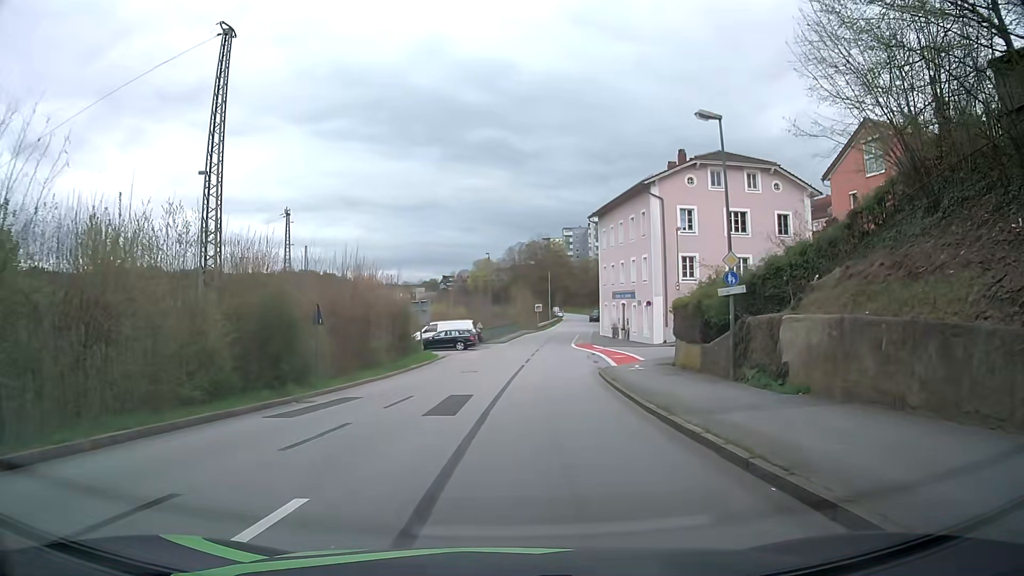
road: residential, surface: asphalt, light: Day
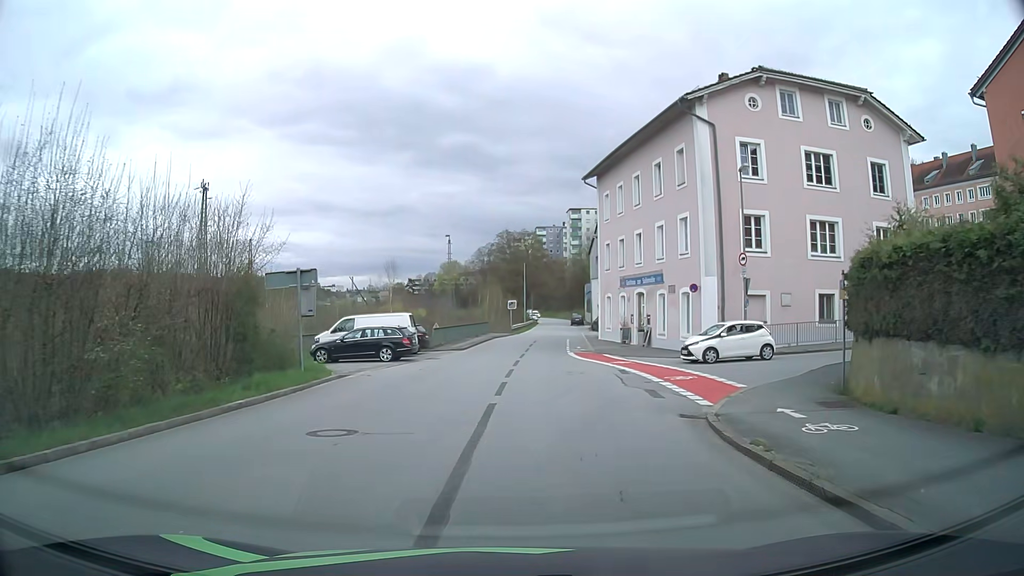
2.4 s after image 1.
(+0.3, +18.7) m; +2°
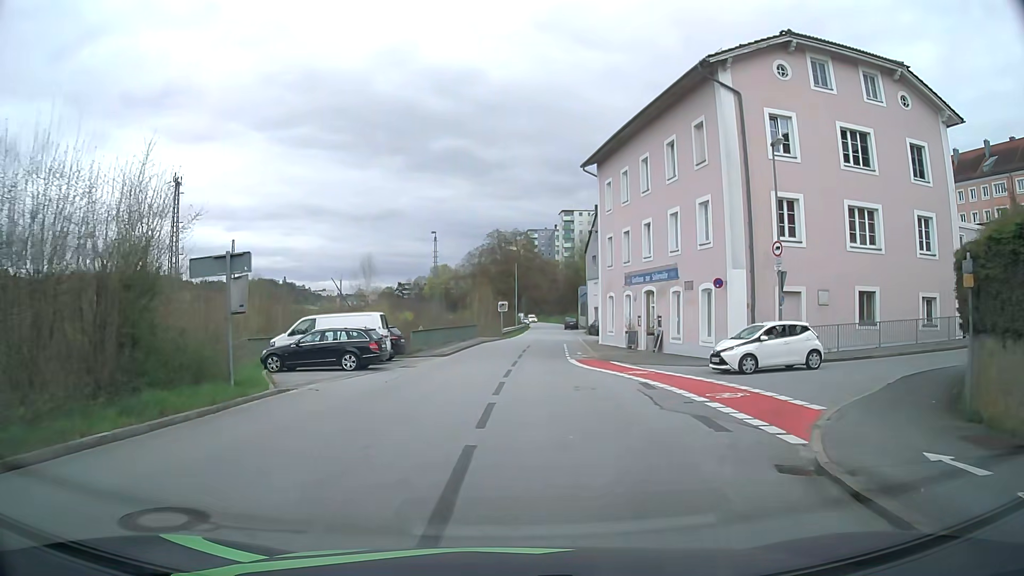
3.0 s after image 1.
(0.0, +4.9) m; +1°
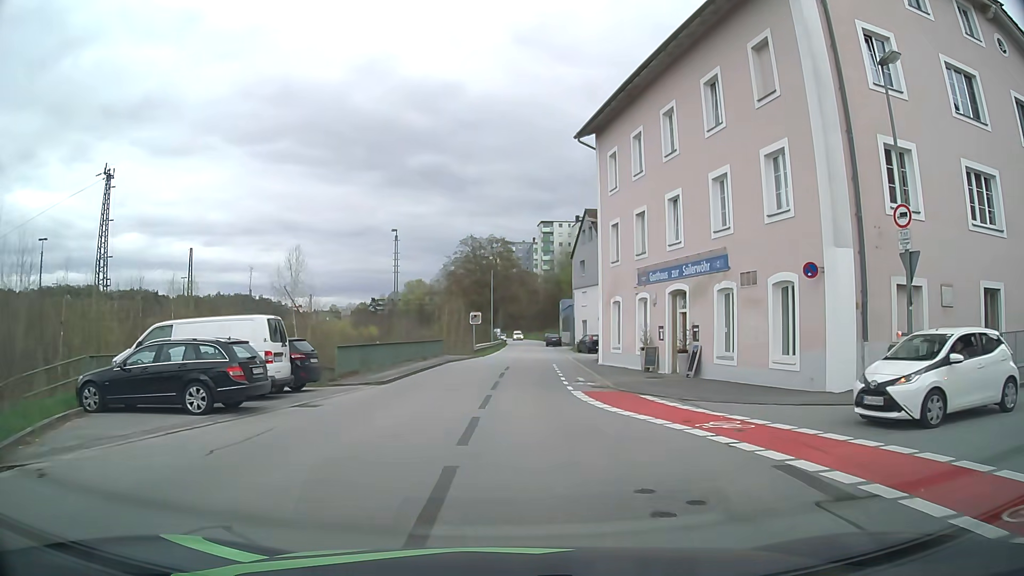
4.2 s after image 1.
(+0.2, +10.1) m; +2°
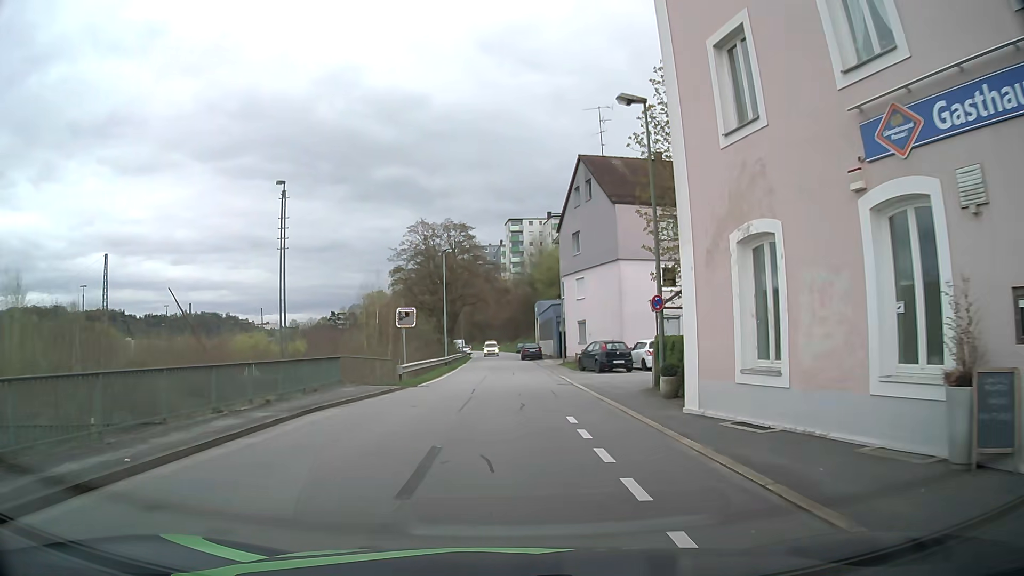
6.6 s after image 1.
(+0.6, +20.8) m; +2°
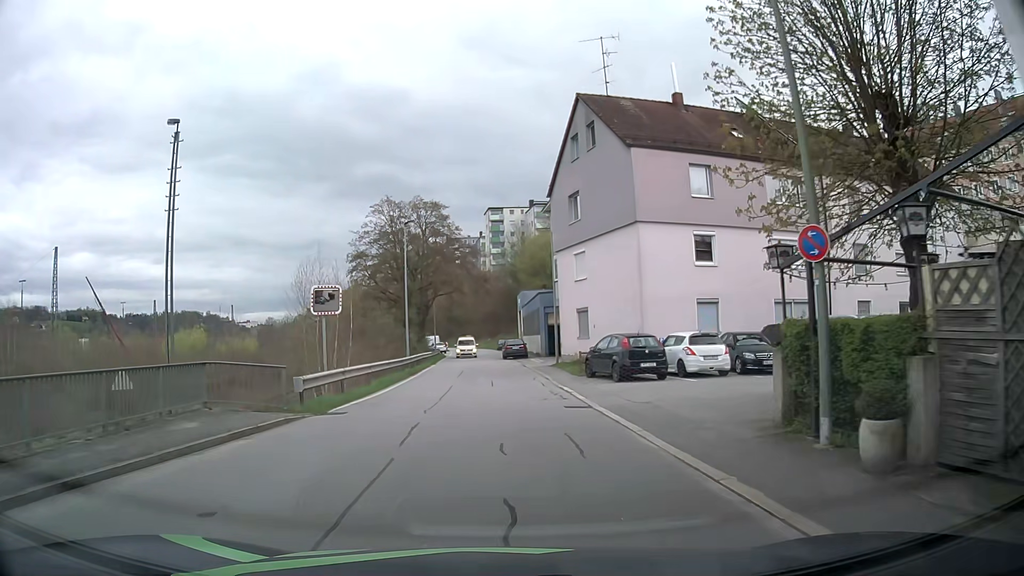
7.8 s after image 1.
(+0.3, +10.0) m; +3°
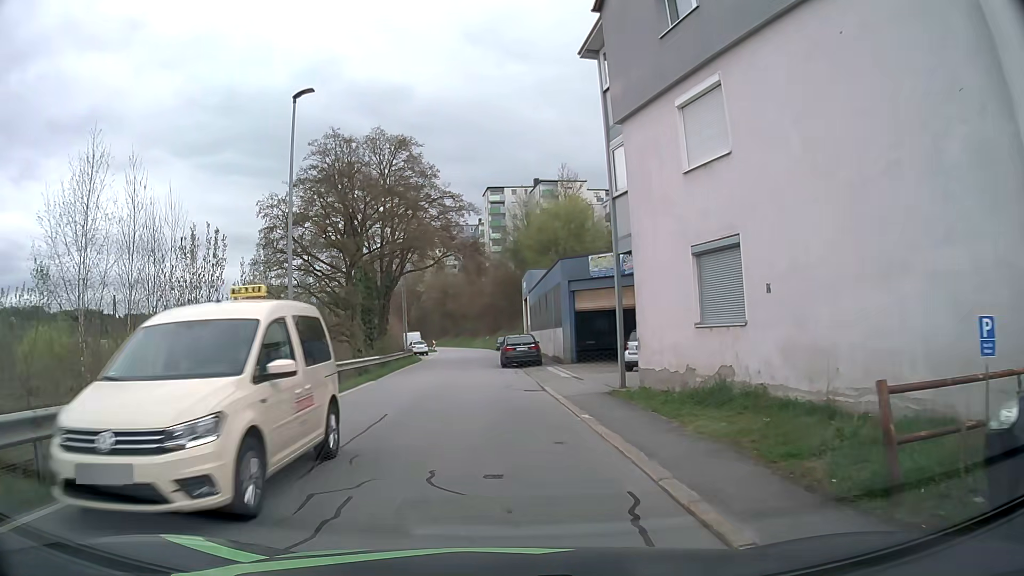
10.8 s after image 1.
(-0.1, +20.4) m; 0°
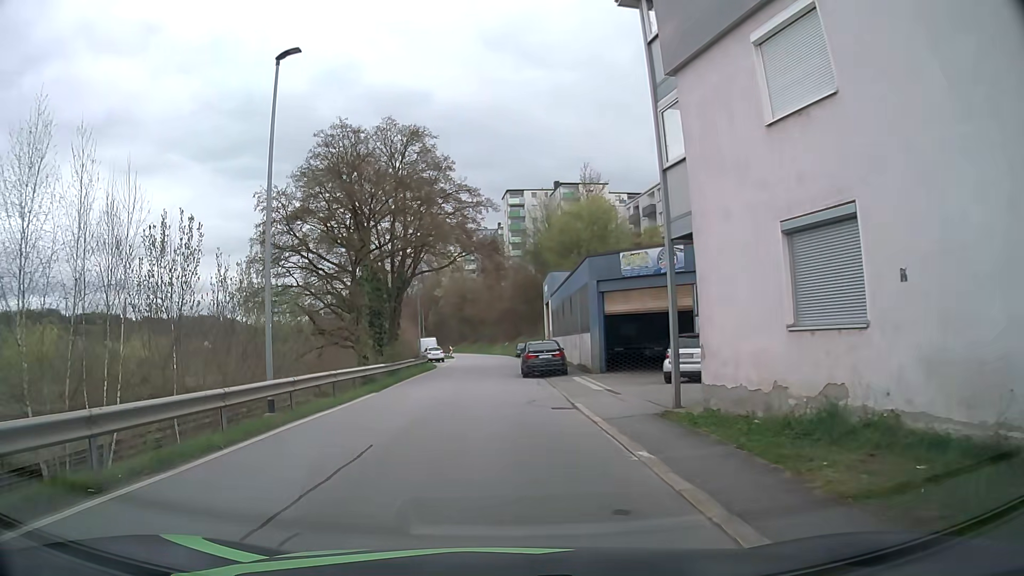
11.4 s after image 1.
(-0.1, +3.2) m; -2°
(-1, +10) (-1, +20) (-2, +30) (-1, +40) (-1, +50) (-1, +60) (-2, +70) (-2, +80) (-3, +90) (-5, +100) m
